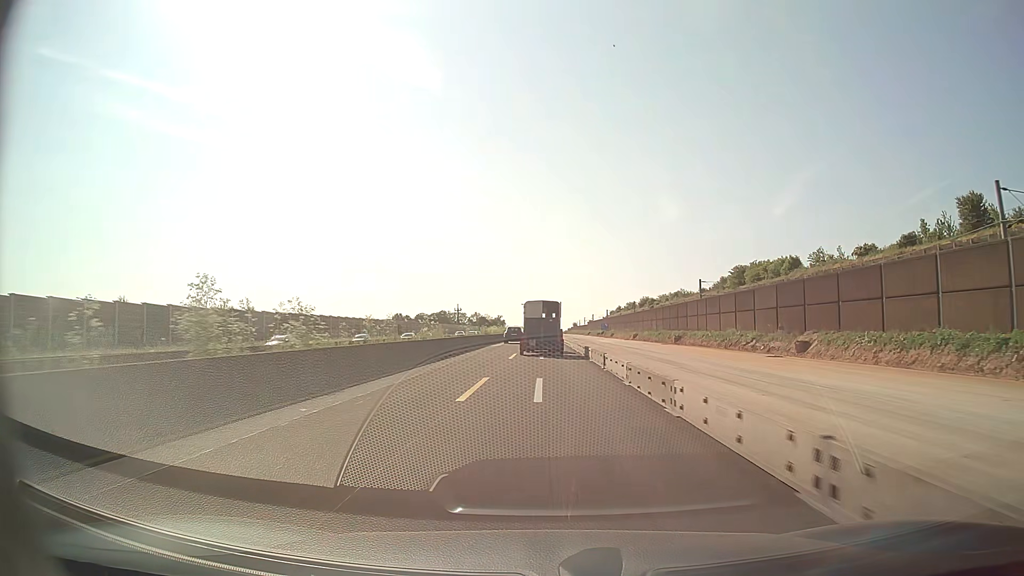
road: motorway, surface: asphalt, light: Day
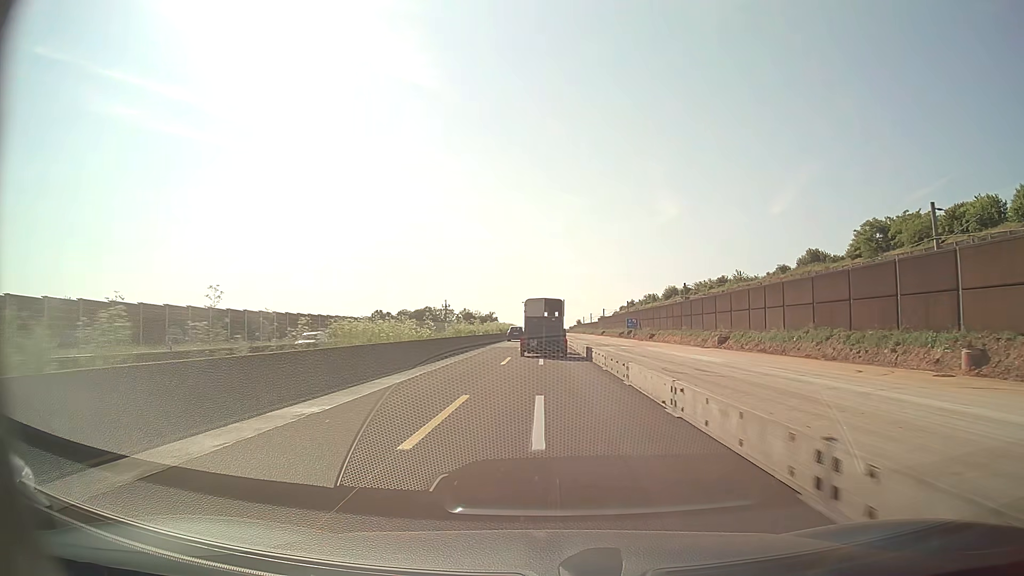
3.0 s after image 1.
(-0.1, +60.6) m; 0°
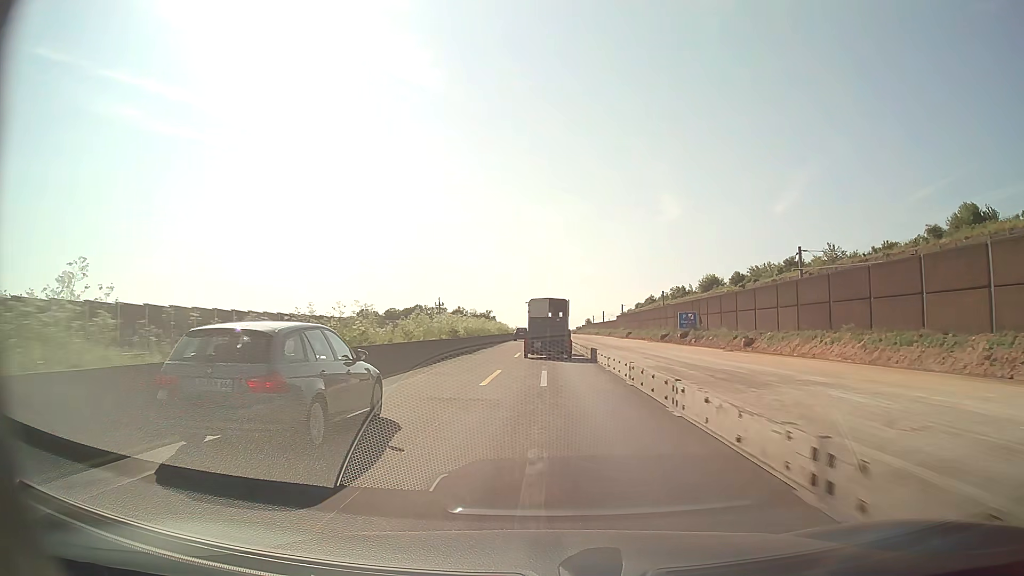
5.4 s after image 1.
(-0.1, +47.7) m; 0°
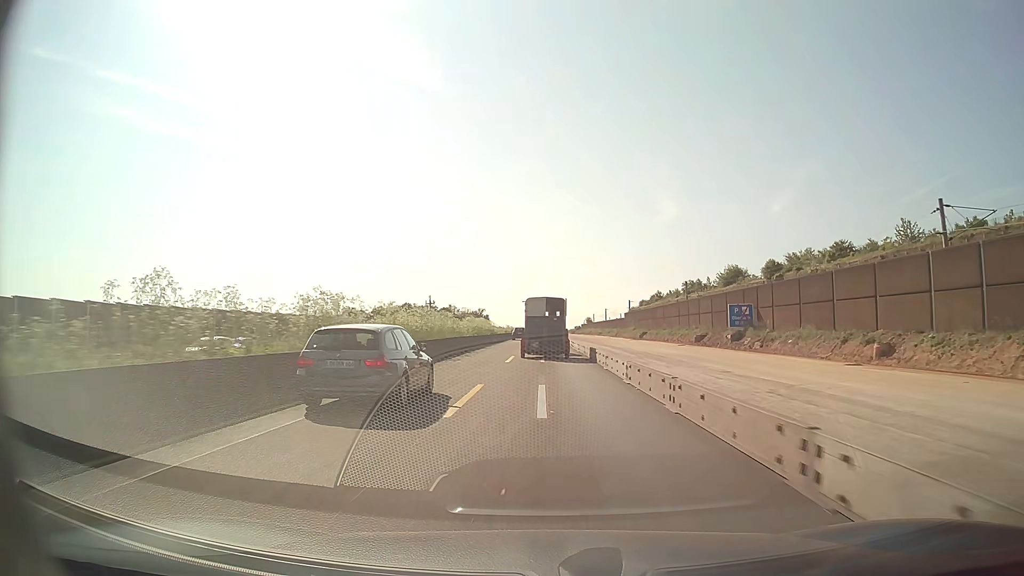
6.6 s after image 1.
(0.0, +23.7) m; 0°
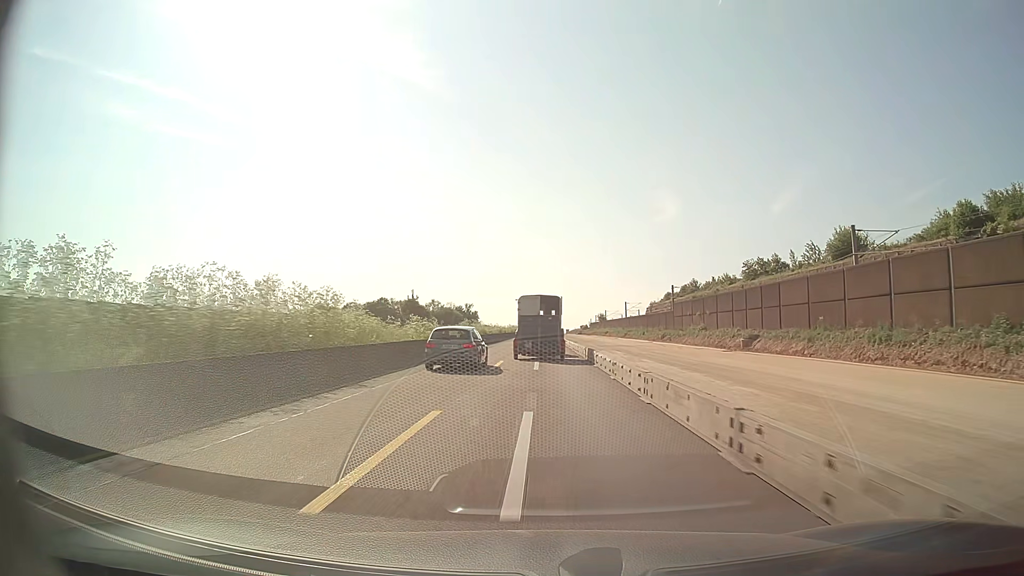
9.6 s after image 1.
(+0.1, +58.4) m; 0°
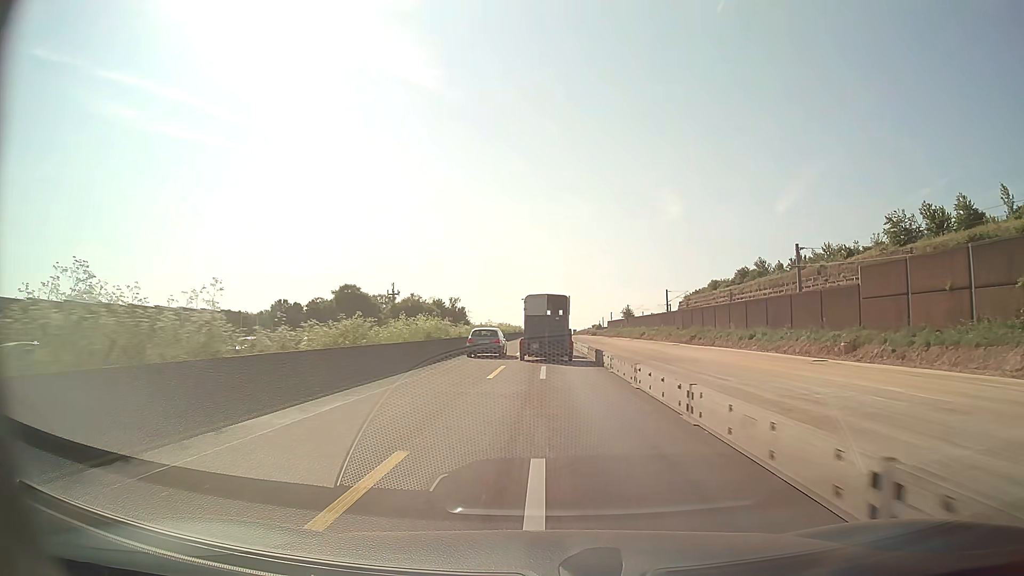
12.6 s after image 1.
(-0.3, +57.0) m; 0°
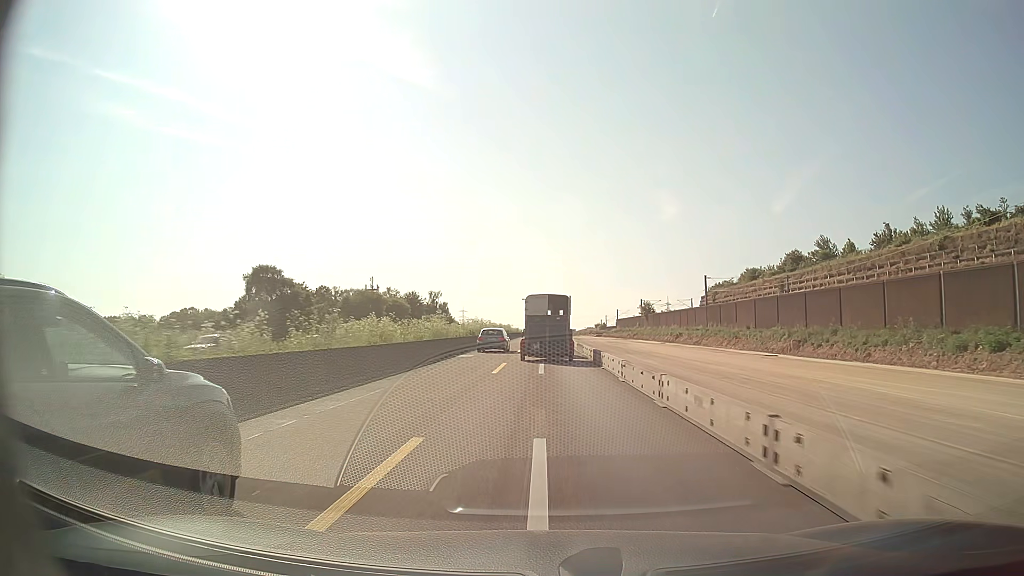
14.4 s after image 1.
(0.0, +33.7) m; 0°
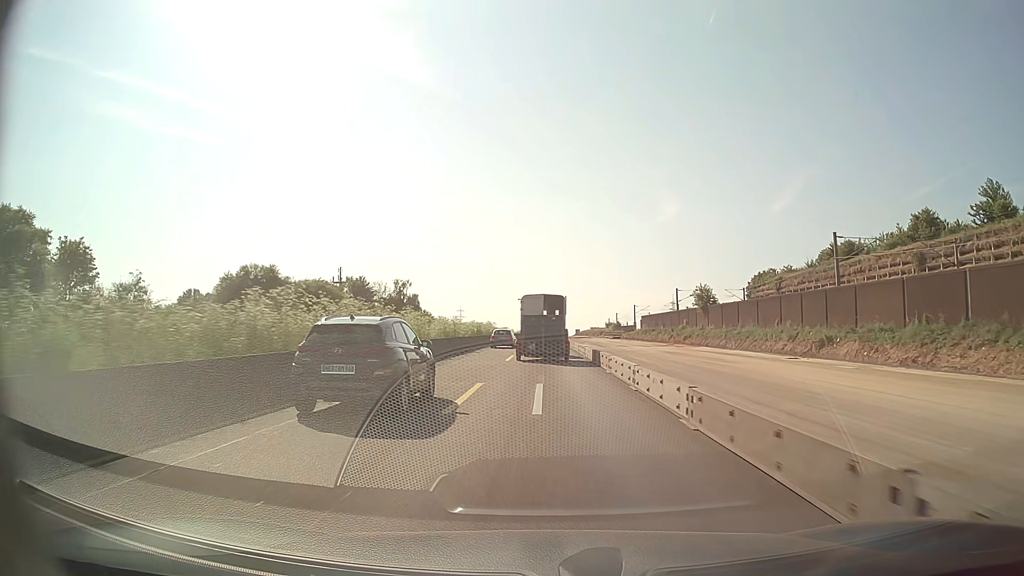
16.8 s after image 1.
(+0.1, +44.6) m; 0°
(0, +10) (0, +20) (0, +30) (0, +40) (0, +50) (0, +60) (0, +70) (0, +80) (0, +90) (0, +100) m
